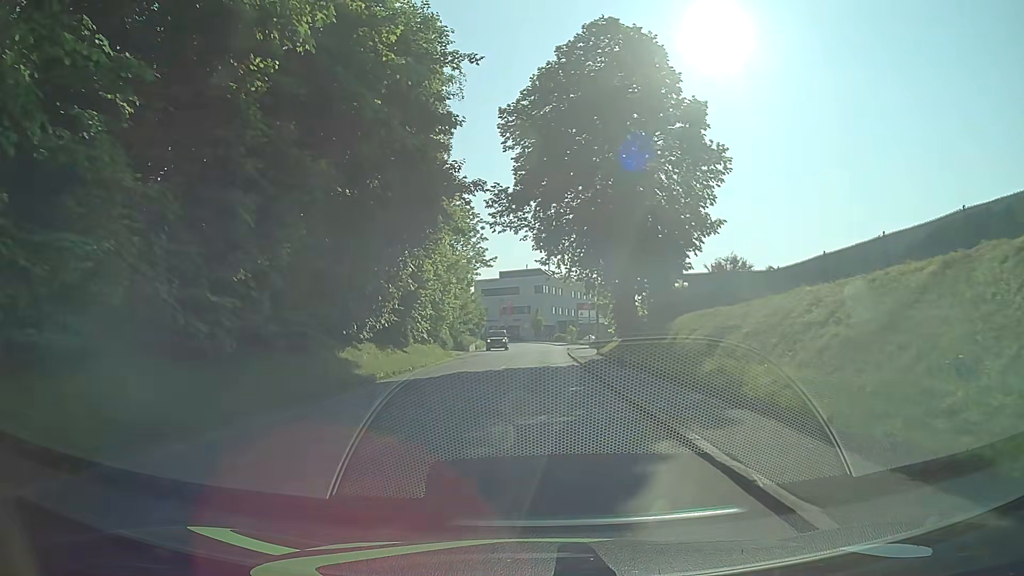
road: tertiary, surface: asphalt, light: Day
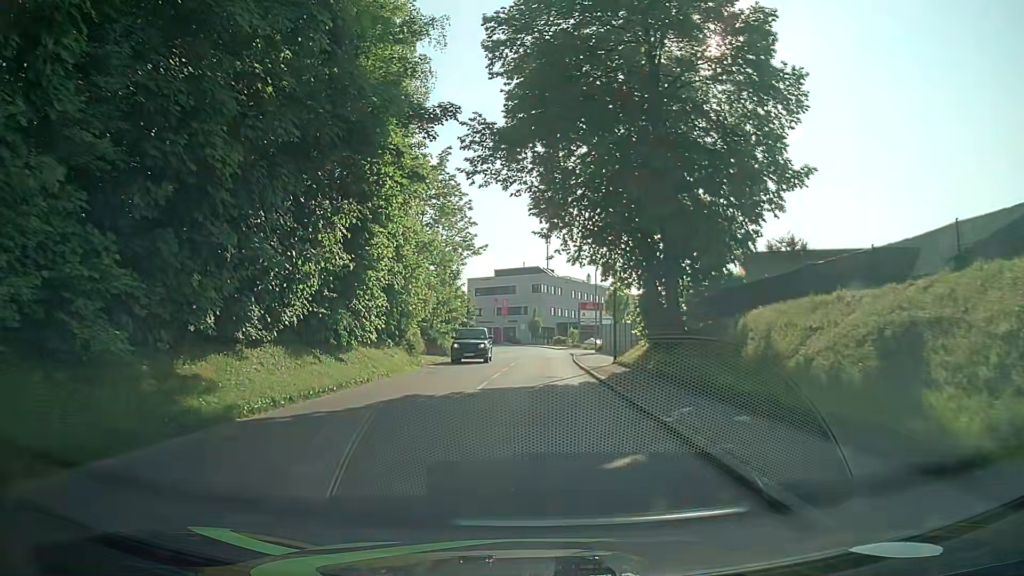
(0.0, +9.7) m; 0°
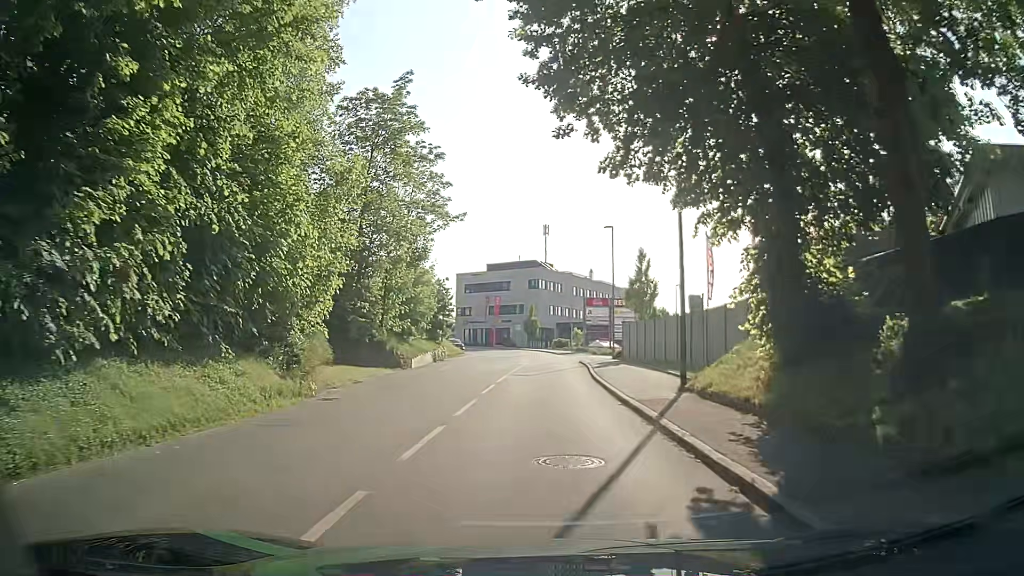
(+0.2, +14.4) m; 0°
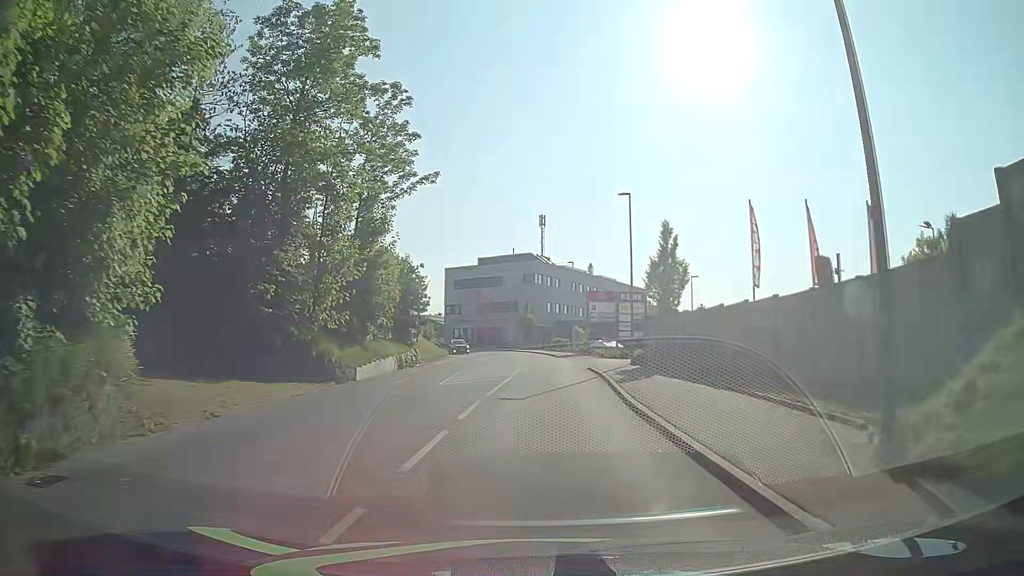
(+0.1, +9.6) m; +2°
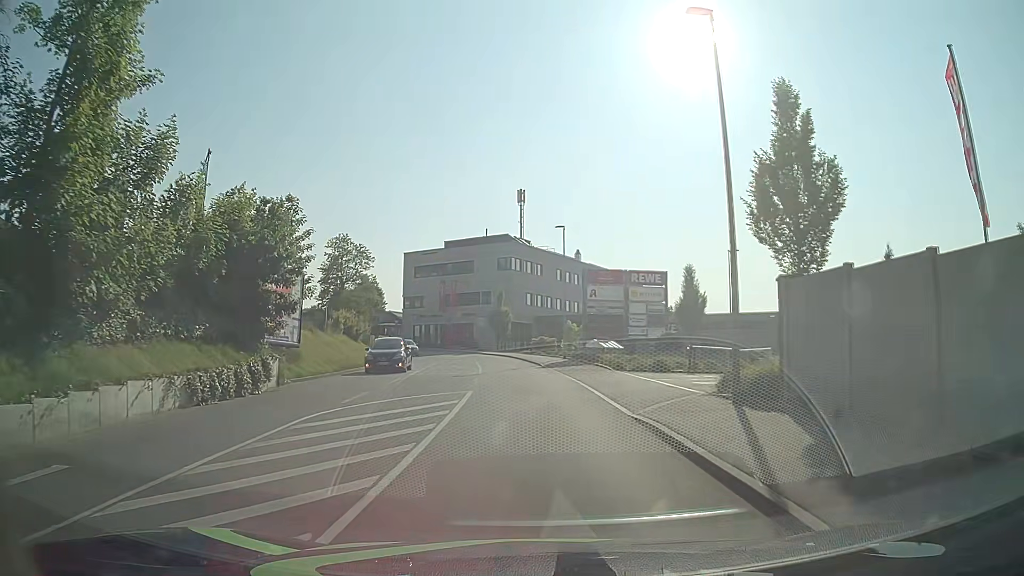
(-0.1, +19.1) m; +1°
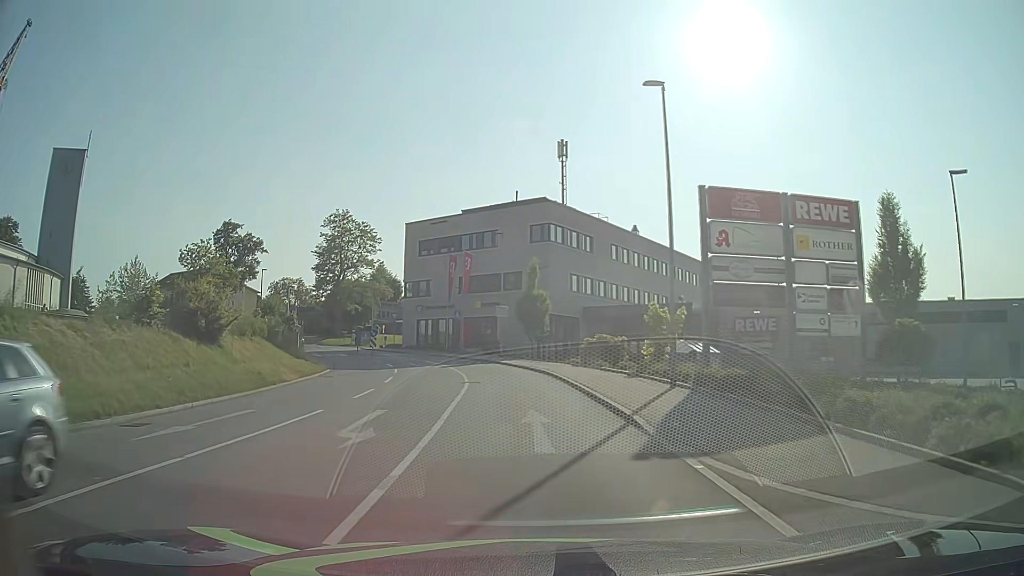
(-0.9, +24.0) m; -5°
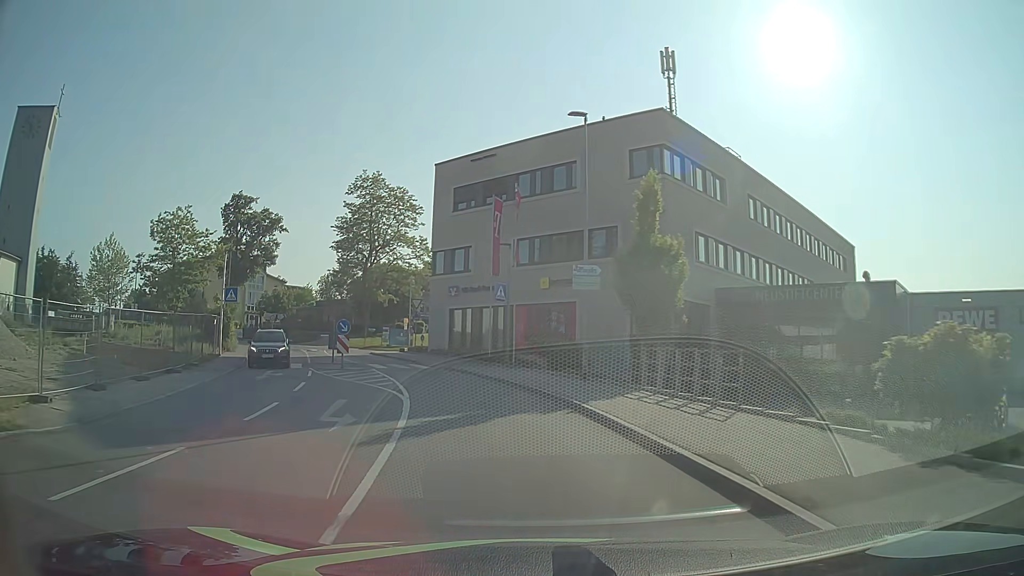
(-0.9, +24.1) m; -6°
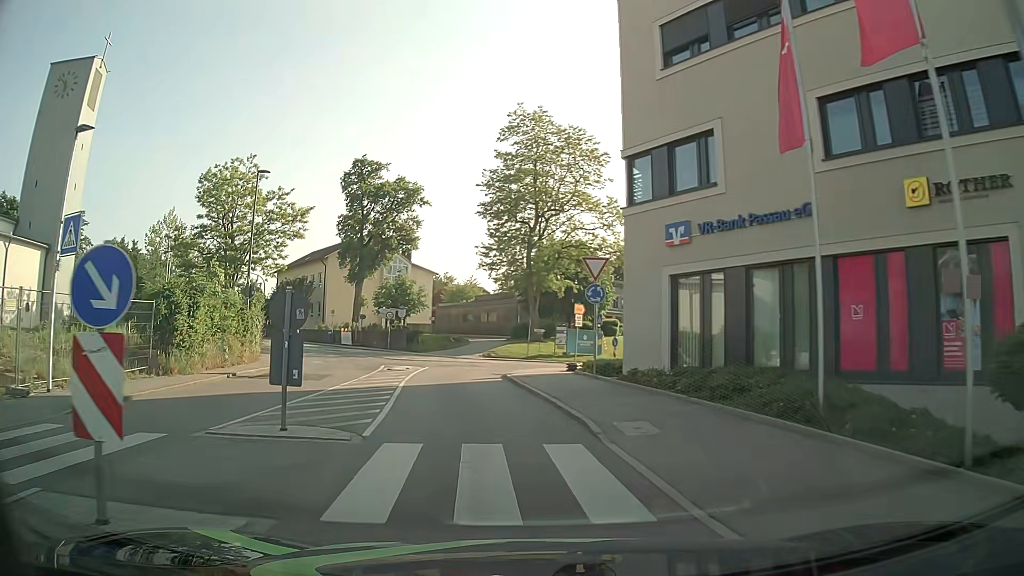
(-2.9, +23.8) m; -16°
